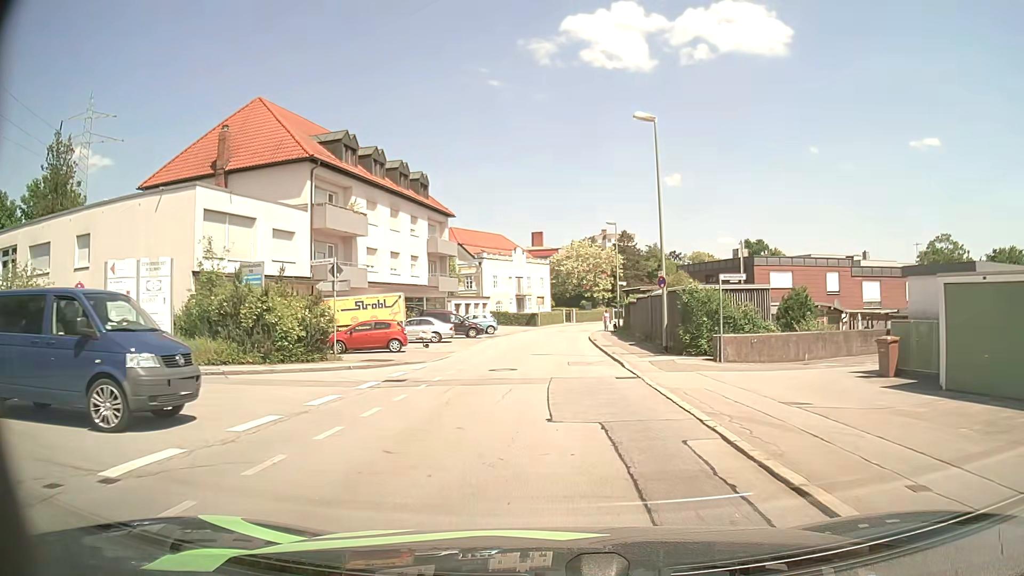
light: Day
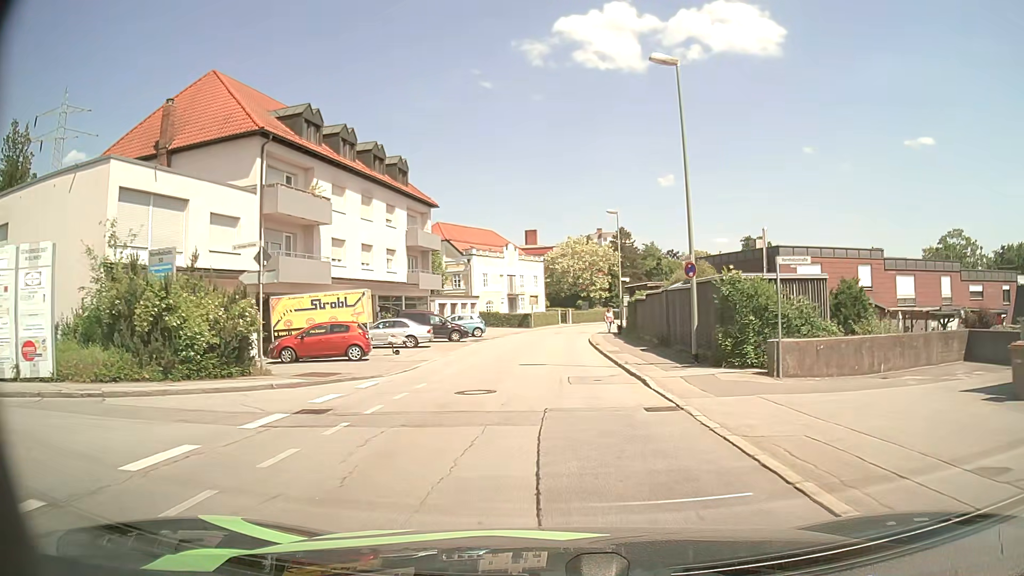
(0.0, +5.5) m; 0°
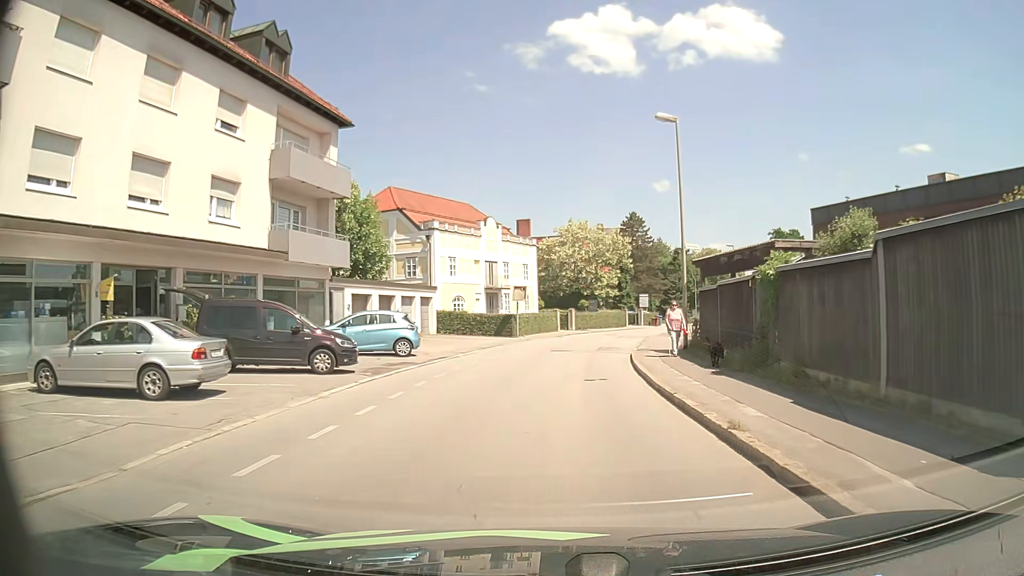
(0.0, +22.4) m; 0°
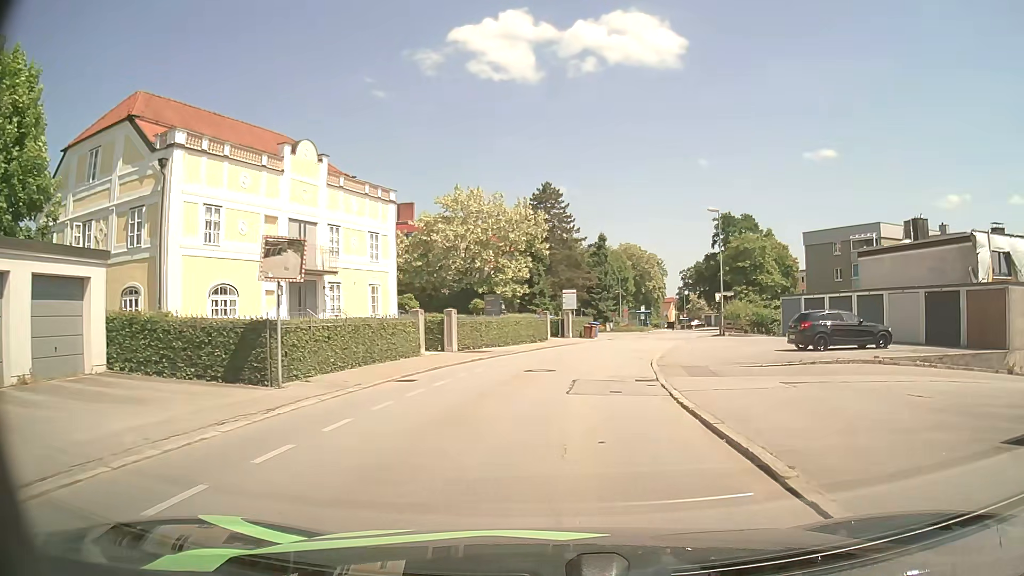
(+1.4, +26.7) m; +8°
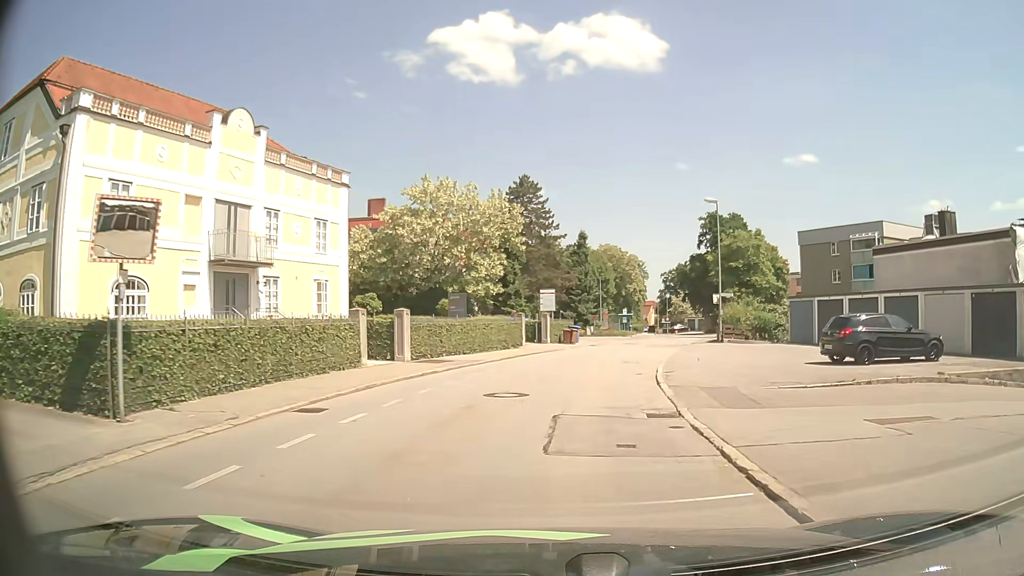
(+0.1, +5.1) m; +1°
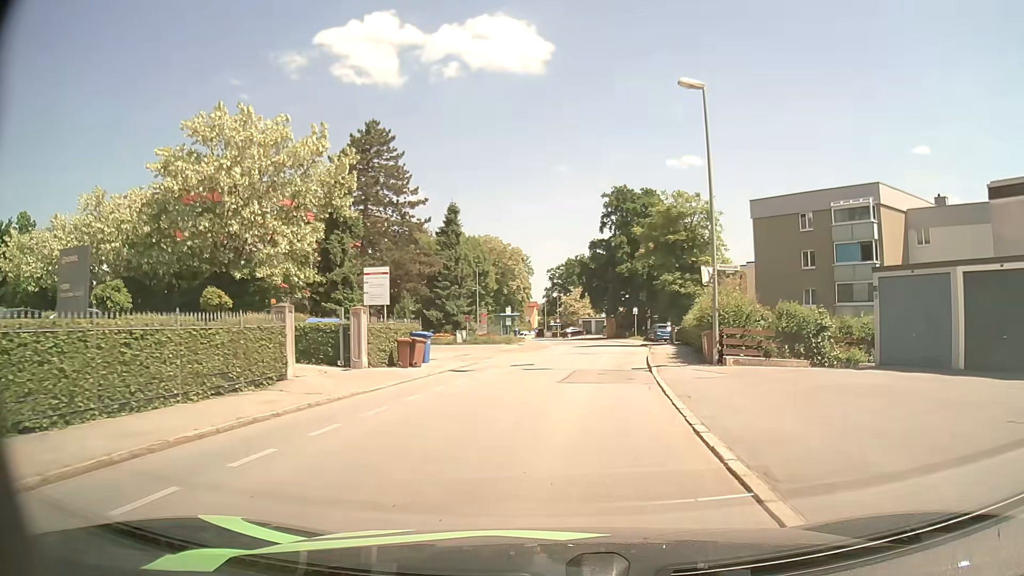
(+2.0, +20.1) m; +11°
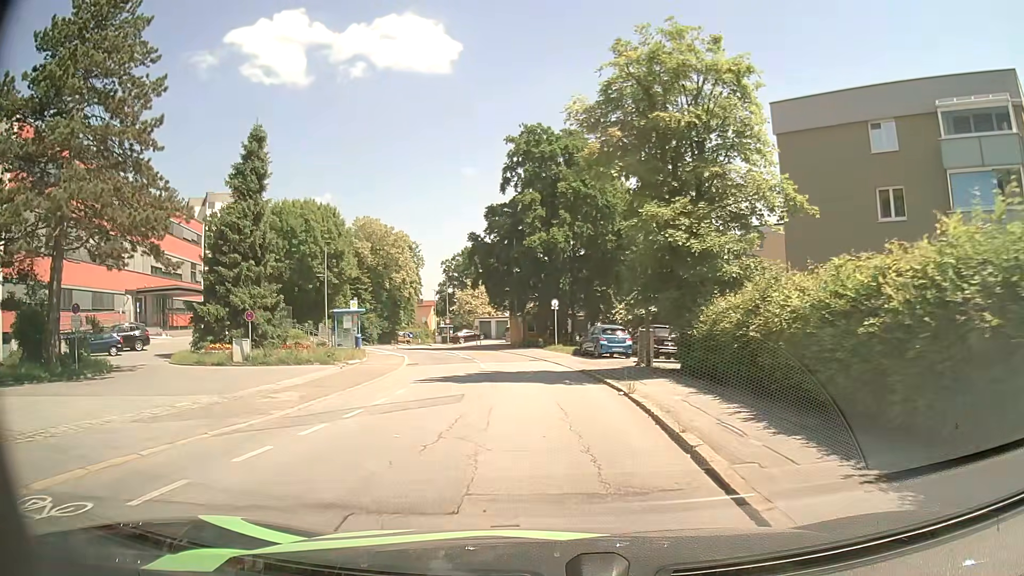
(+2.1, +24.8) m; +8°
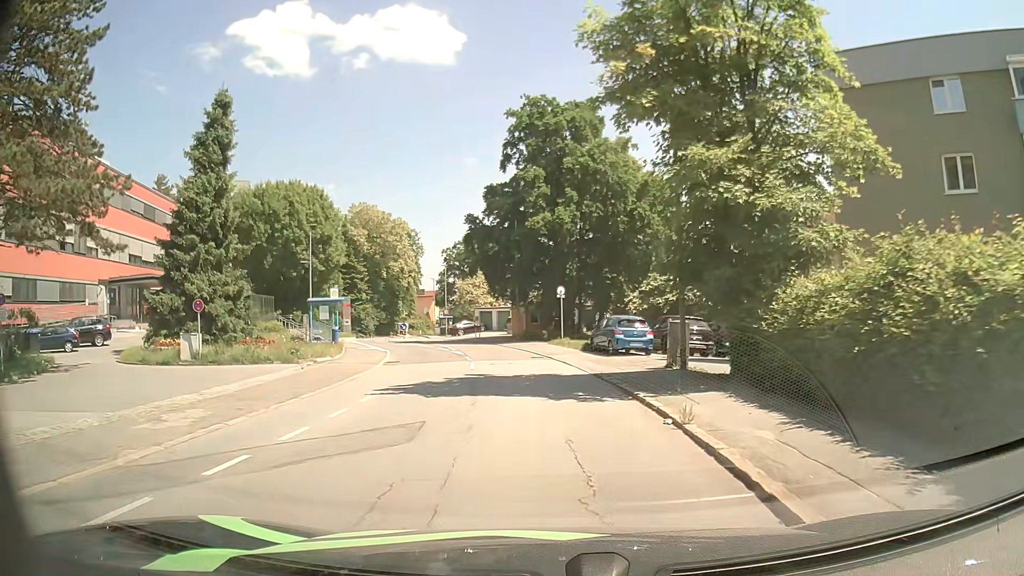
(0.0, +4.9) m; 0°
(0, +10) (-1, +20) (-2, +30) (-4, +40) (-7, +49) (-10, +59) (-13, +68) (-16, +78) (-18, +88) (-20, +97) m
